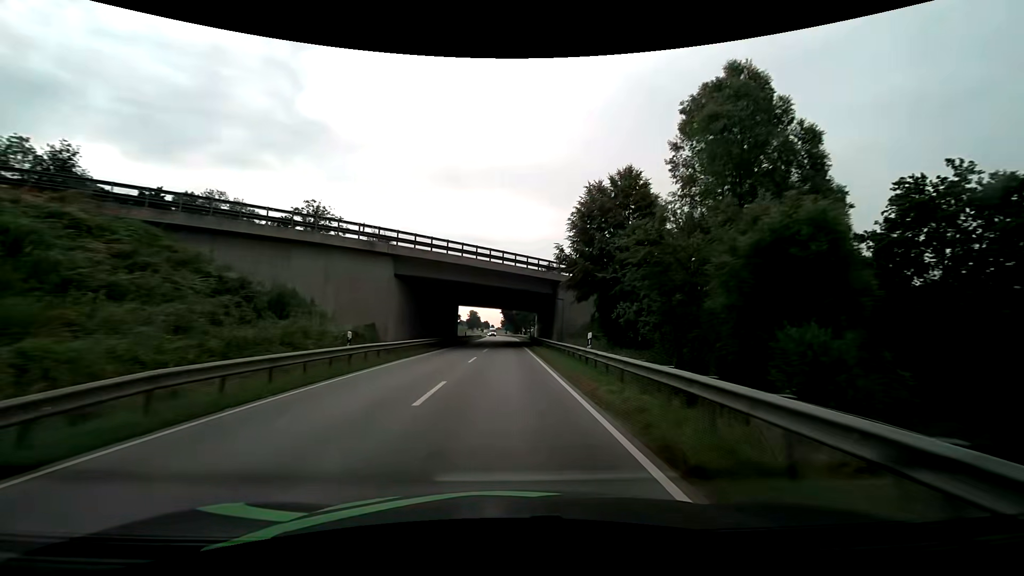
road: secondary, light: Day
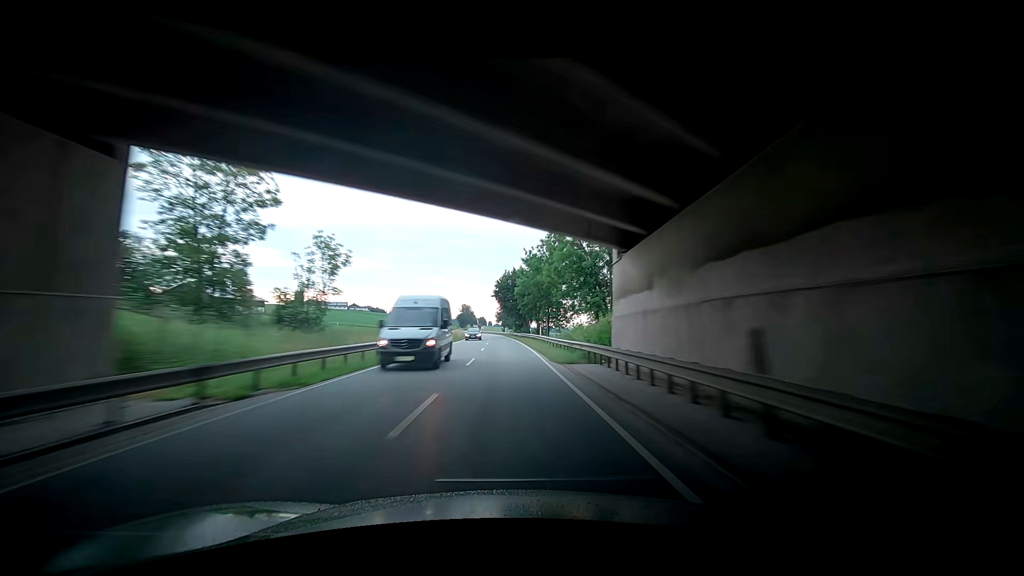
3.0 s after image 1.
(+0.7, +63.0) m; 0°
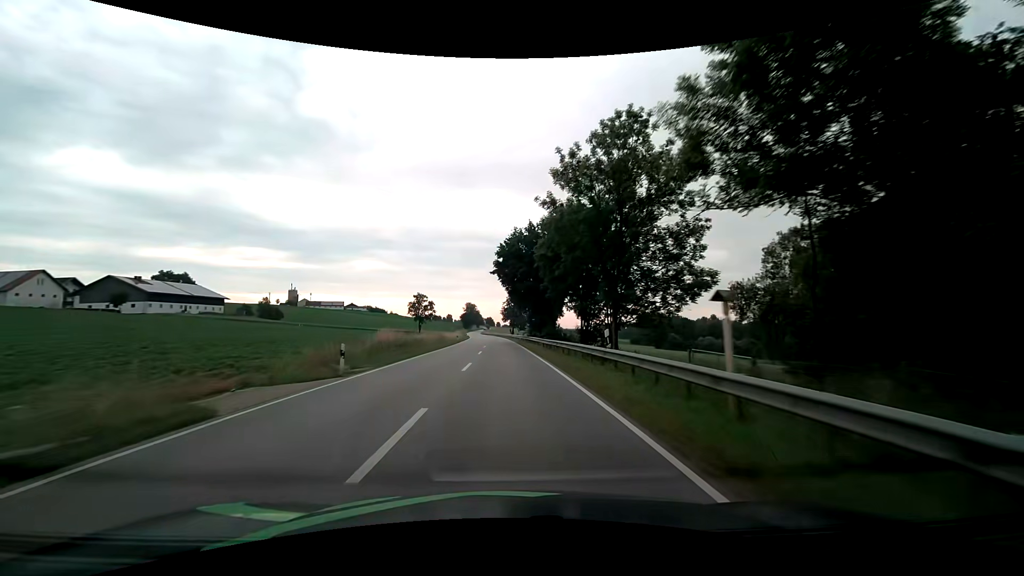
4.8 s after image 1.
(-0.8, +37.7) m; -1°
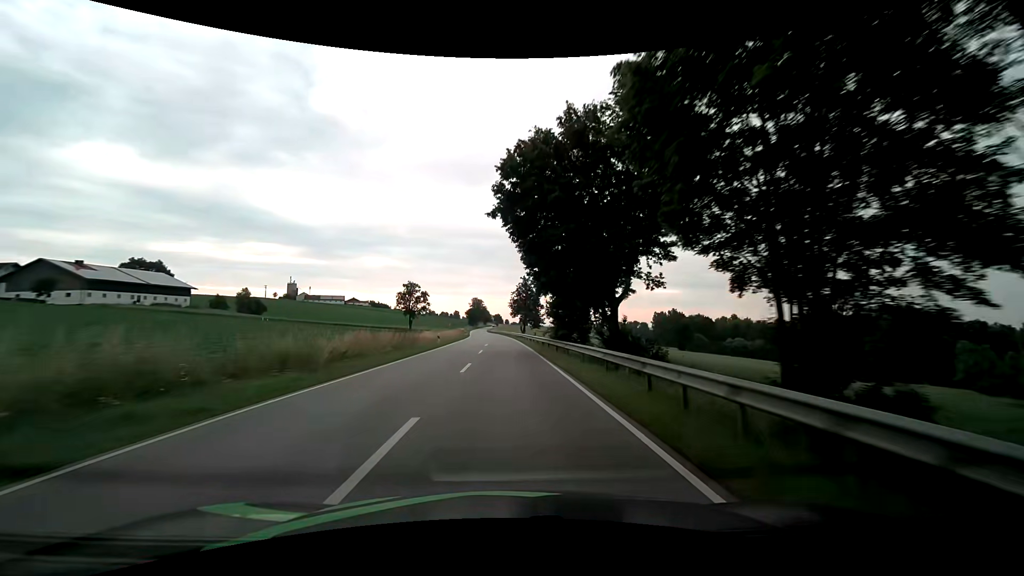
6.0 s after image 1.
(-0.3, +25.1) m; -1°
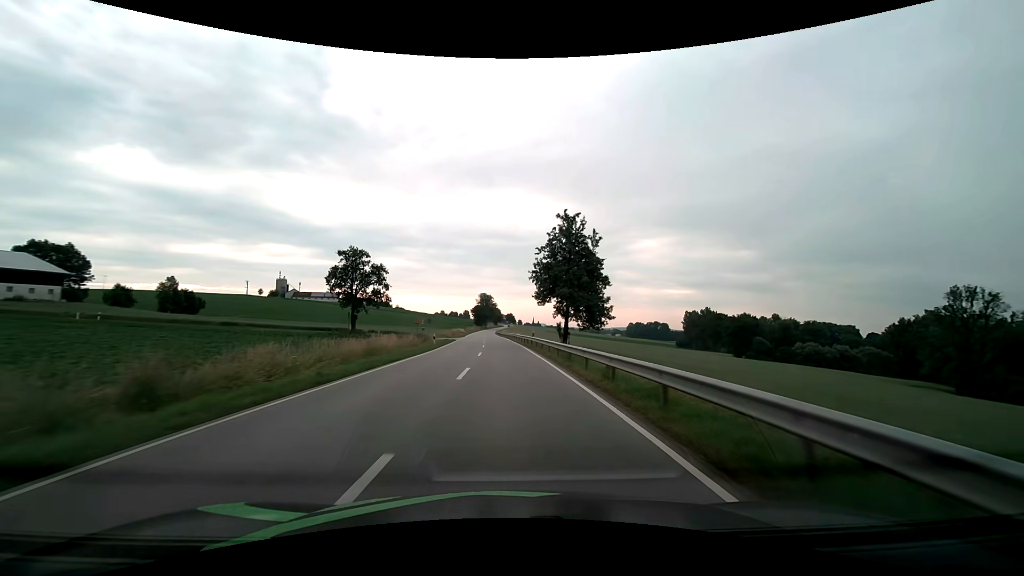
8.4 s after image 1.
(-0.5, +50.2) m; -1°
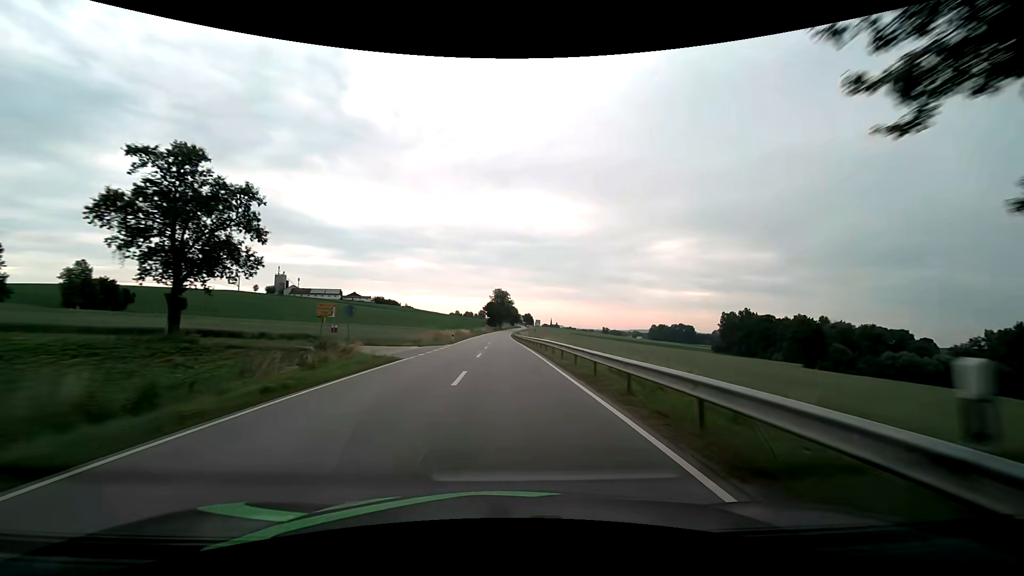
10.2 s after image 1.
(-0.6, +37.7) m; -2°
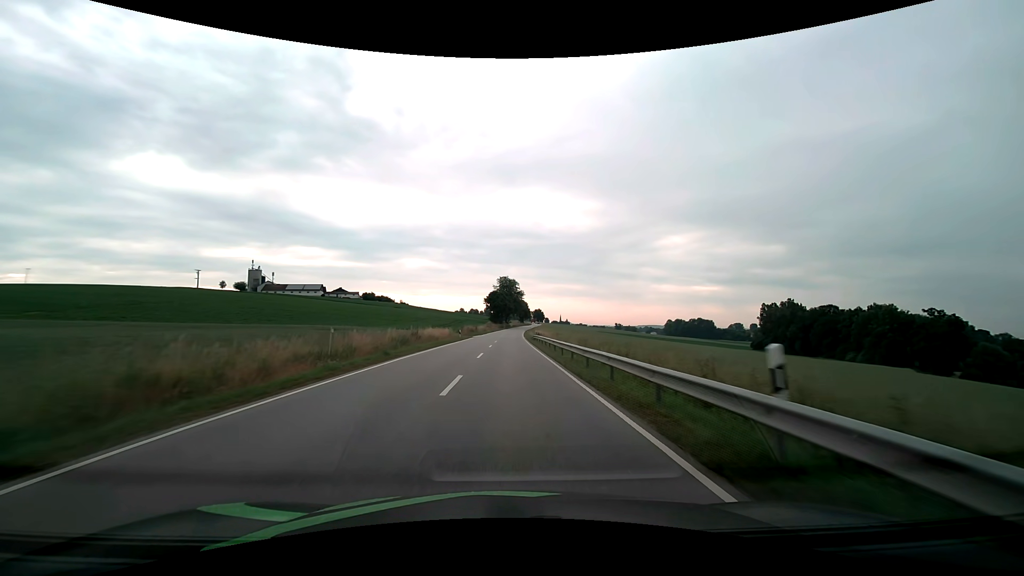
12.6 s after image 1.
(-0.5, +50.2) m; -1°
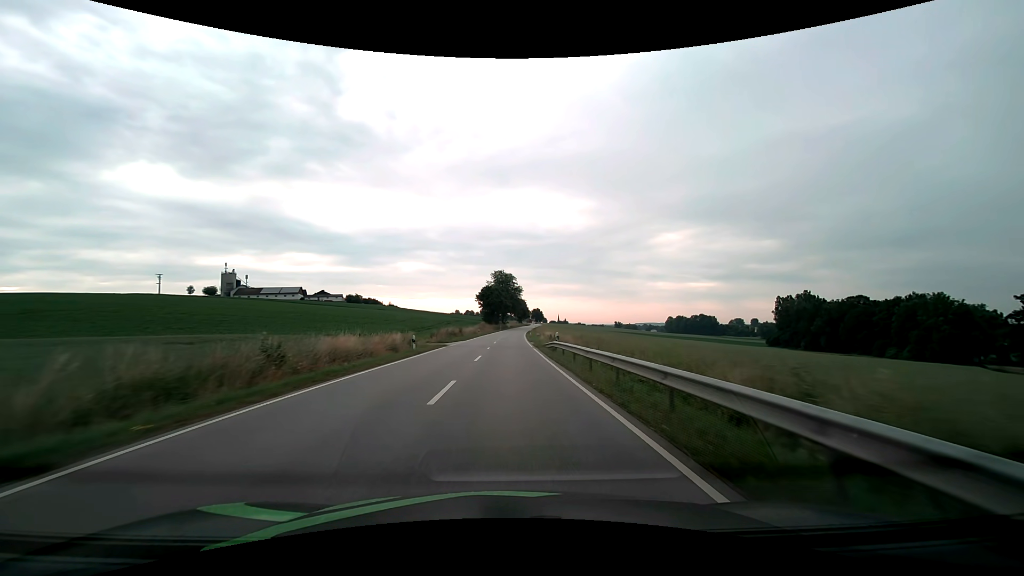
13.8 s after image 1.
(+0.1, +25.1) m; 0°
(0, +10) (0, +20) (0, +30) (0, +40) (0, +50) (+1, +60) (+1, +70) (+1, +80) (+1, +90) (+2, +100) m
